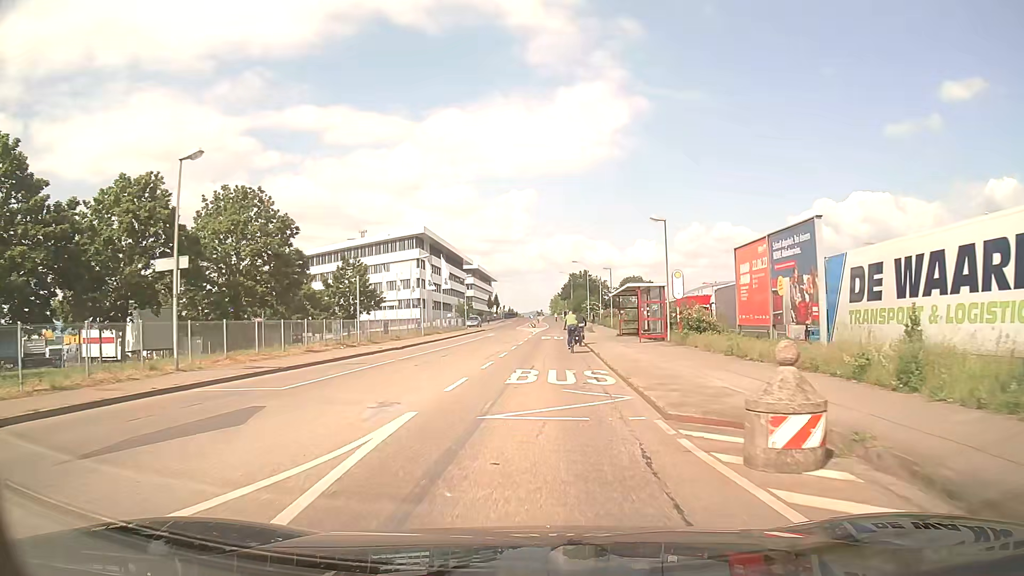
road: unclassified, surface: asphalt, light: Day
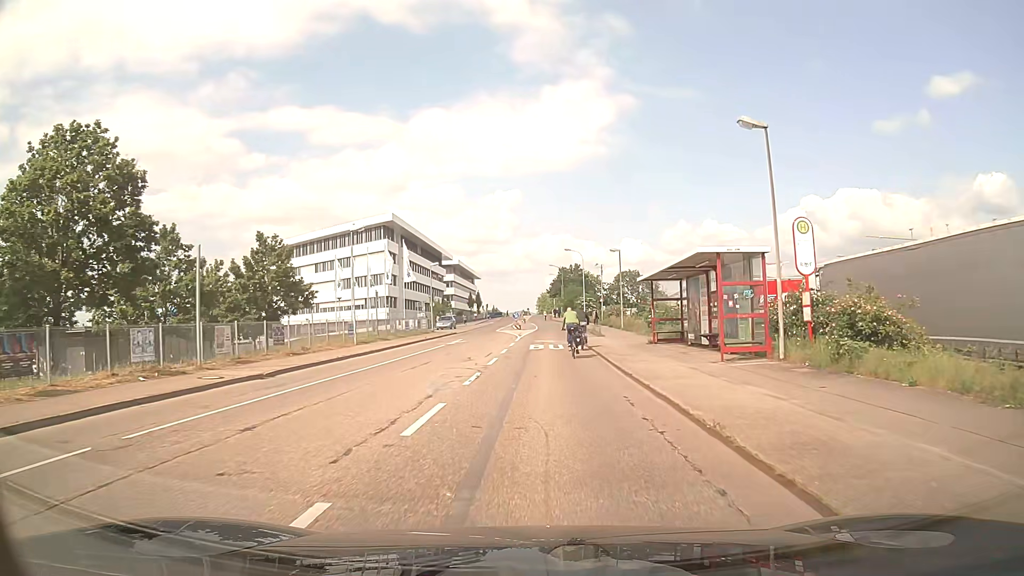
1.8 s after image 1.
(+0.1, +16.6) m; +1°
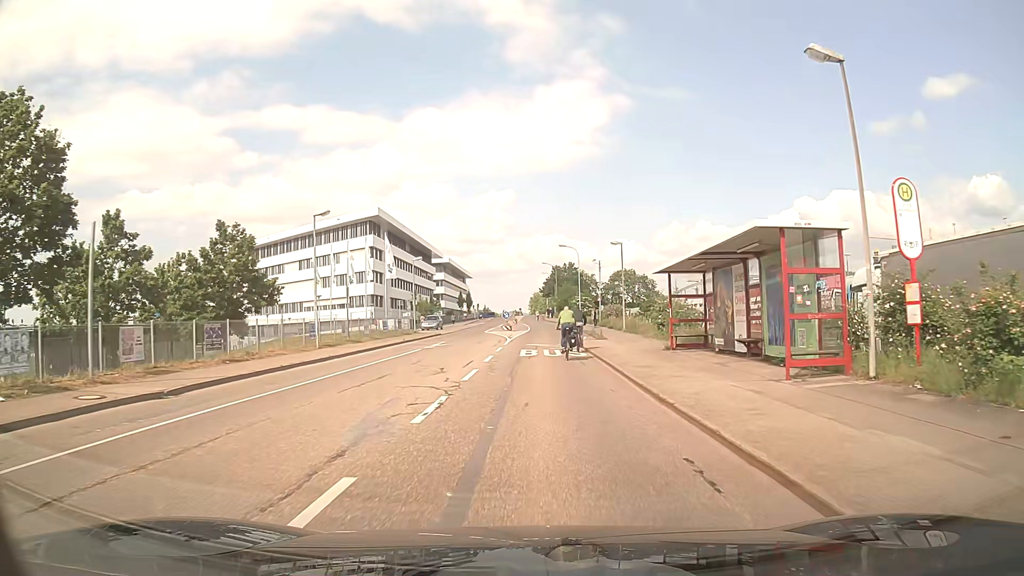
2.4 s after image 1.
(0.0, +5.2) m; +1°
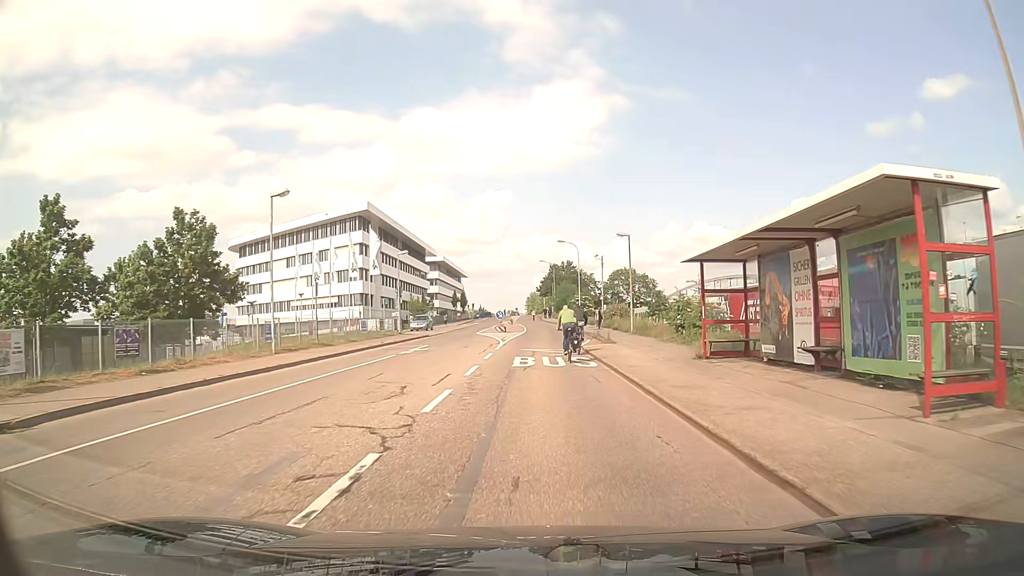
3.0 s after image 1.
(0.0, +5.0) m; 0°
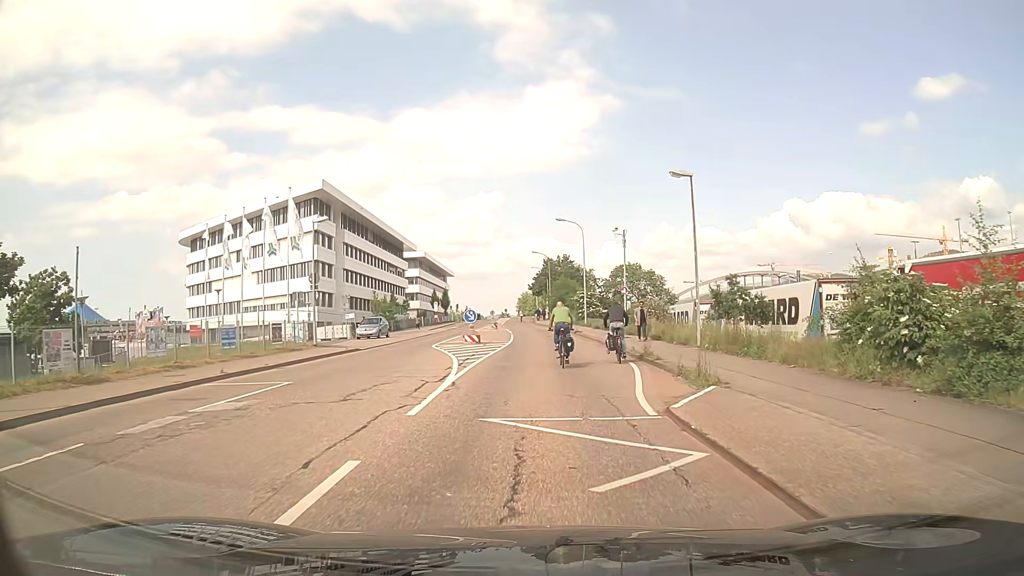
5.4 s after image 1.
(+0.2, +18.1) m; +1°
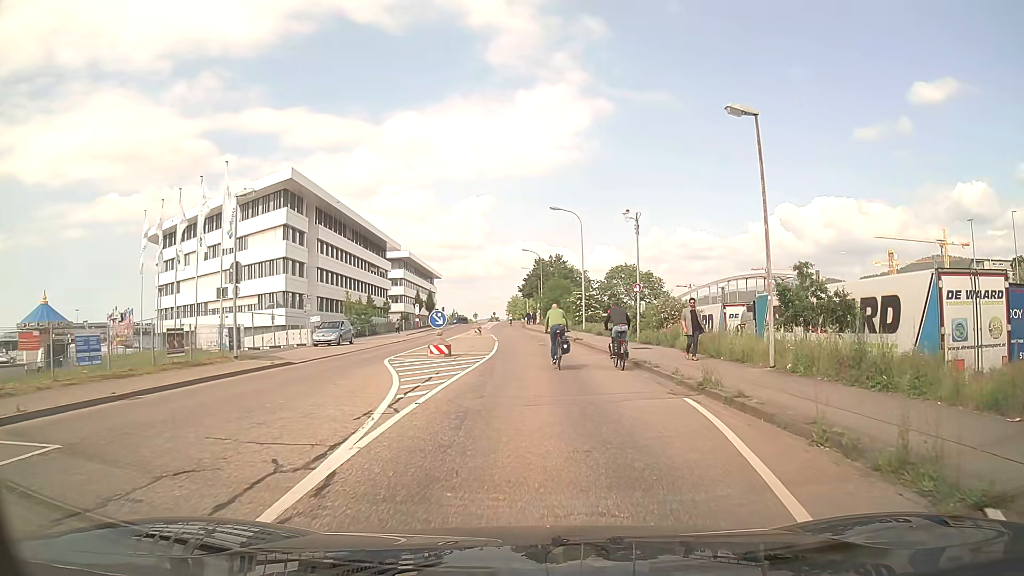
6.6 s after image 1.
(0.0, +8.0) m; 0°
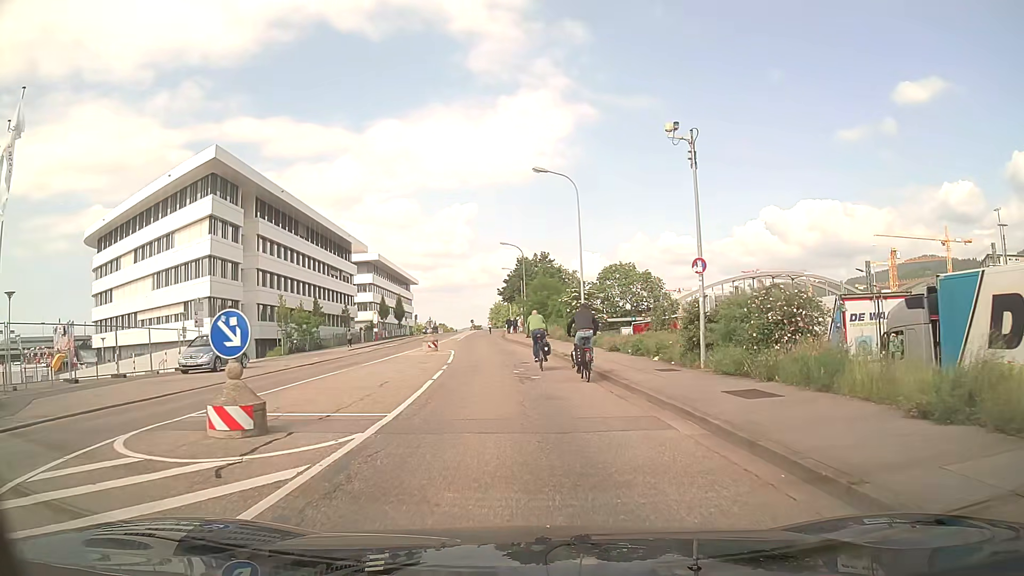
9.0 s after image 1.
(+0.5, +15.0) m; +1°
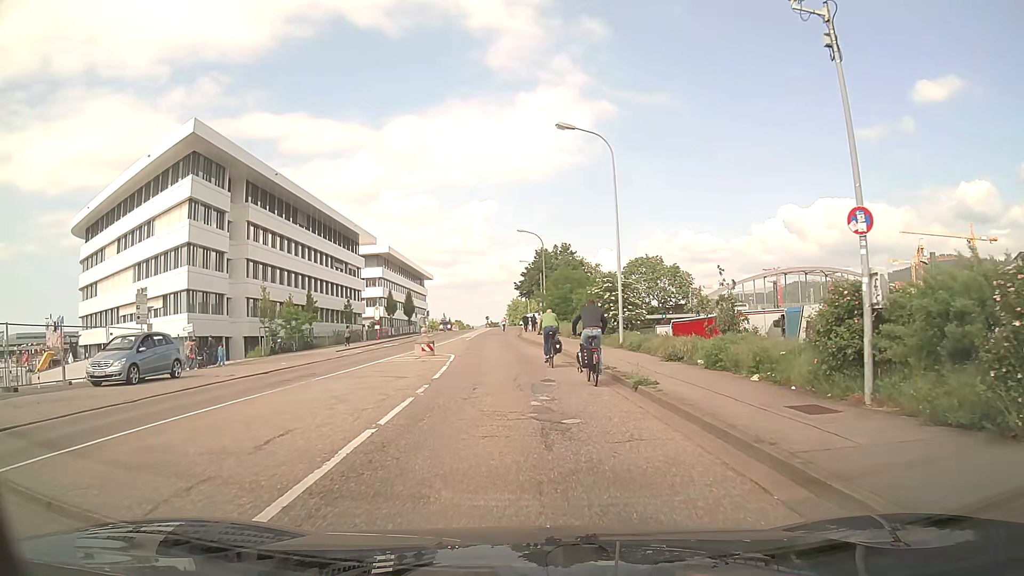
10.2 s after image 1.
(-0.1, +7.7) m; -1°
(0, +10) (-1, +20) (-1, +30) (-2, +40) (-3, +50) (-3, +60) (-3, +70) (-3, +80) (-3, +90) (-2, +100) m
